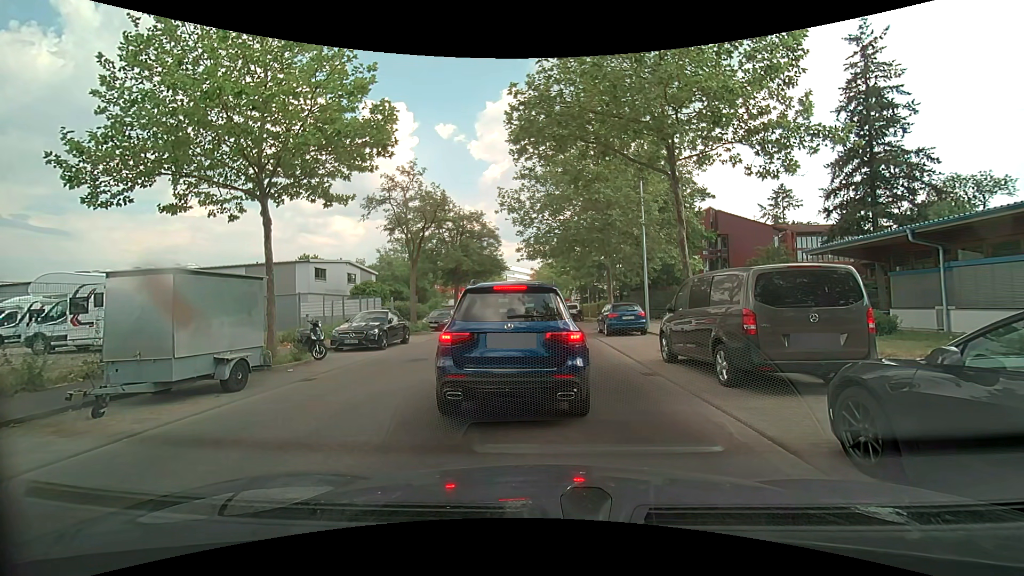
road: unclassified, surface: asphalt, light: Day
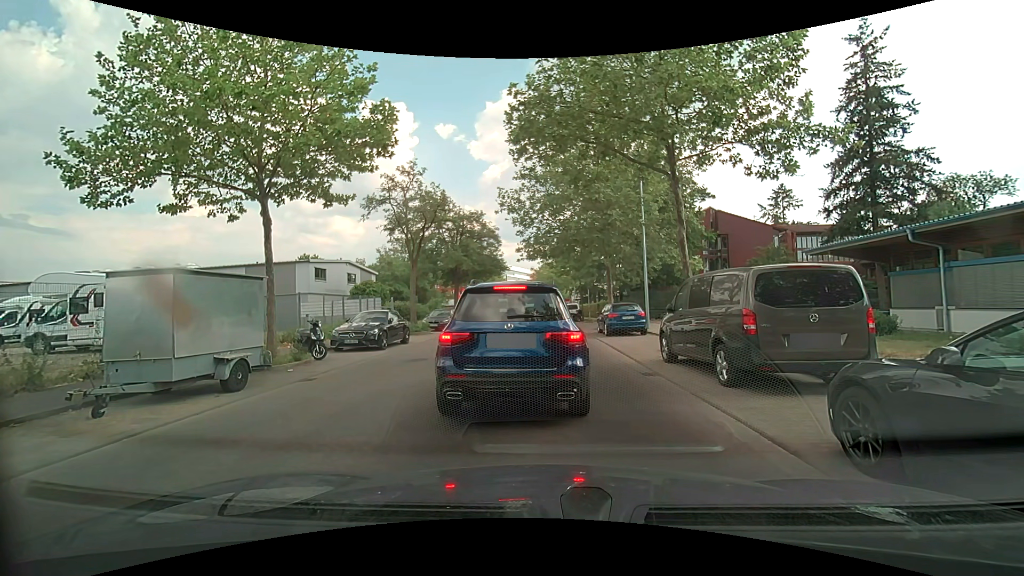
(0.0, 0.0) m; 0°
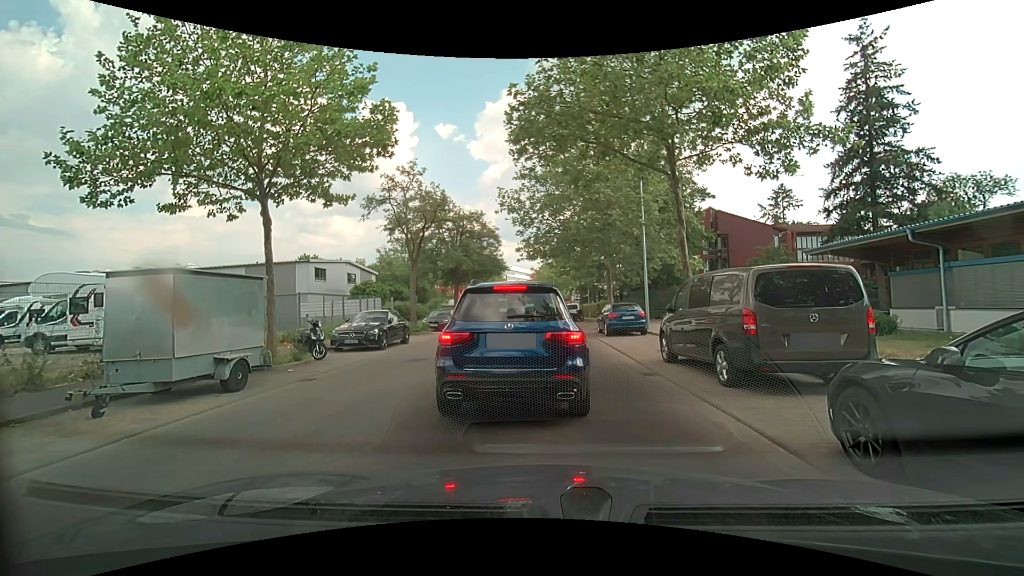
(0.0, 0.0) m; 0°
